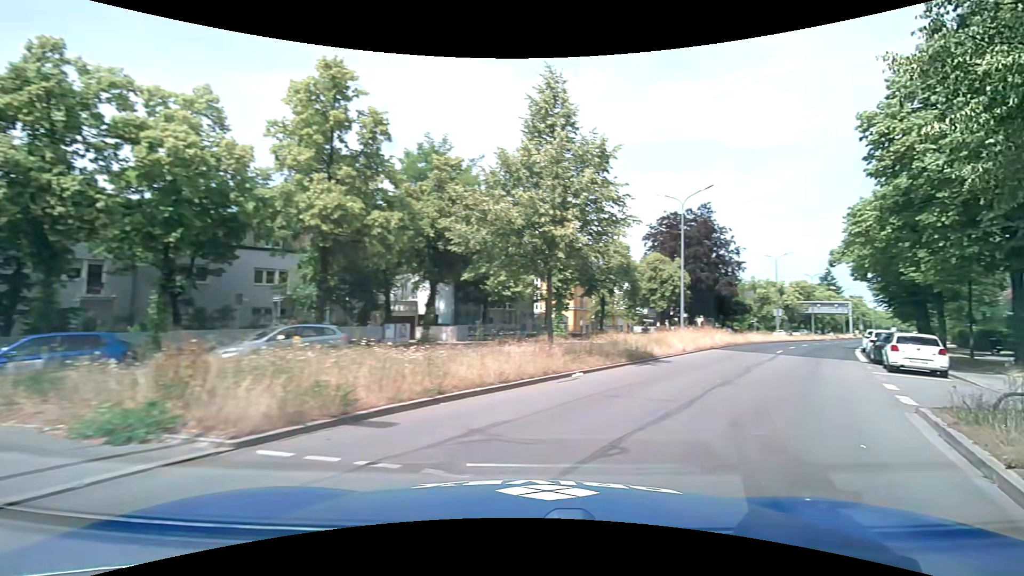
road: secondary_link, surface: asphalt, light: Day
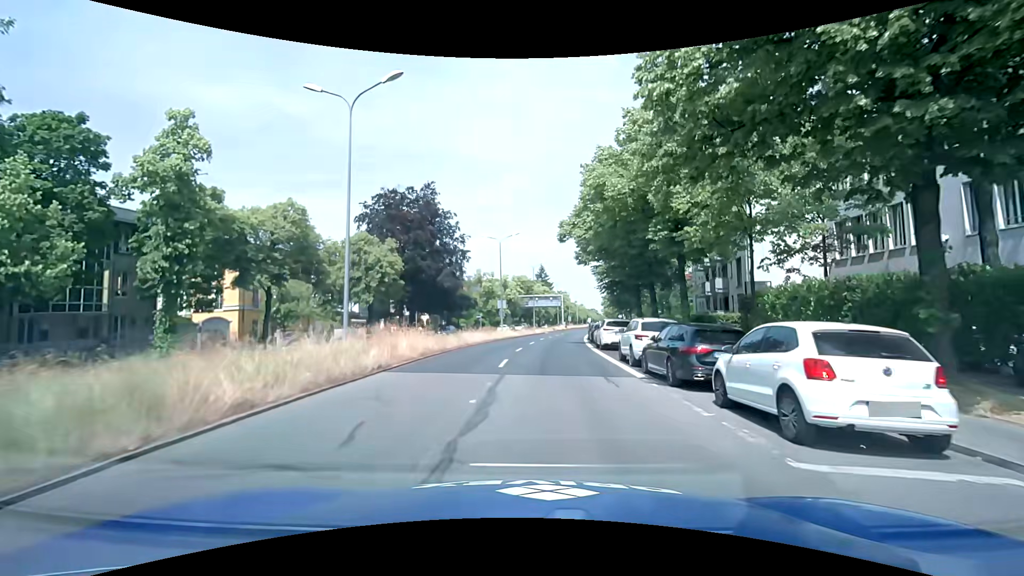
(+6.7, +15.5) m; +30°
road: primary
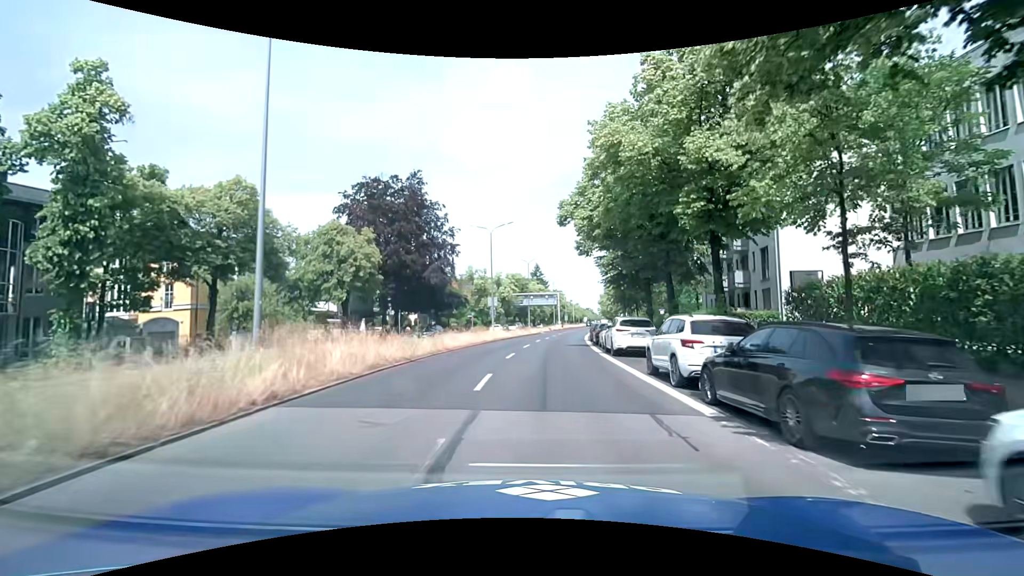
(0.0, +5.6) m; 0°
